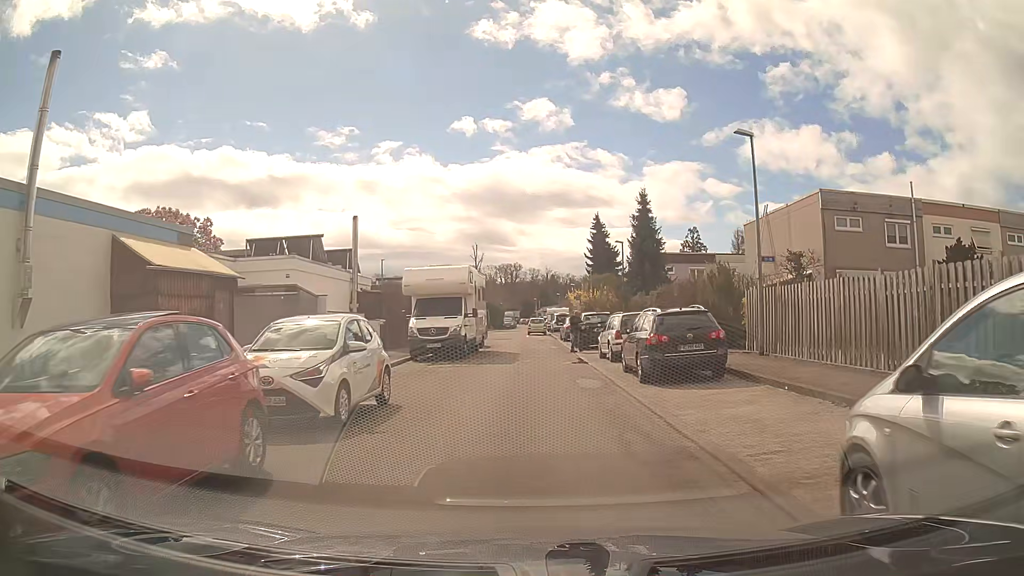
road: residential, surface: asphalt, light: Day
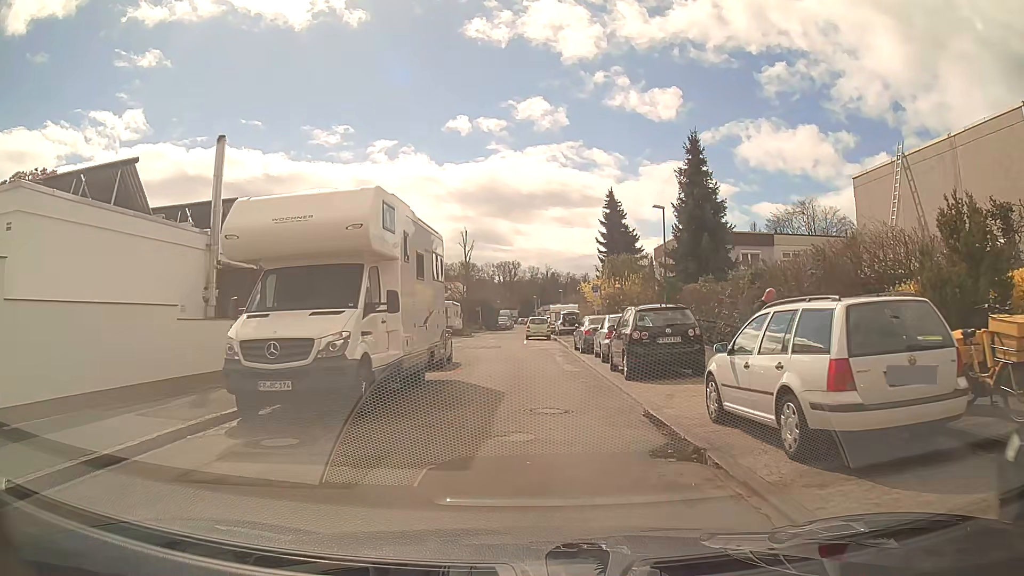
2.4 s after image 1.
(+0.3, +14.4) m; +1°
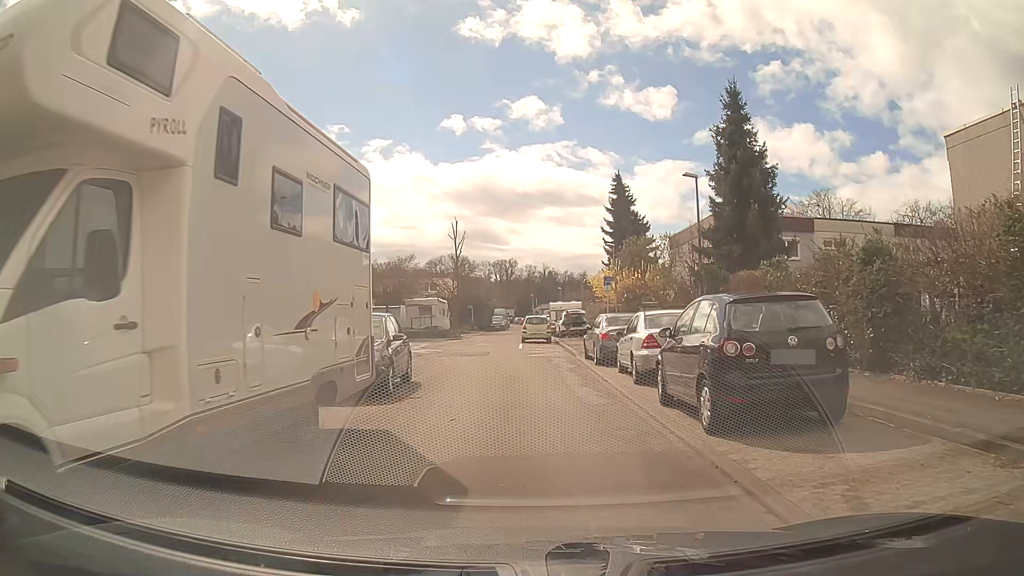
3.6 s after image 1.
(0.0, +7.0) m; +1°
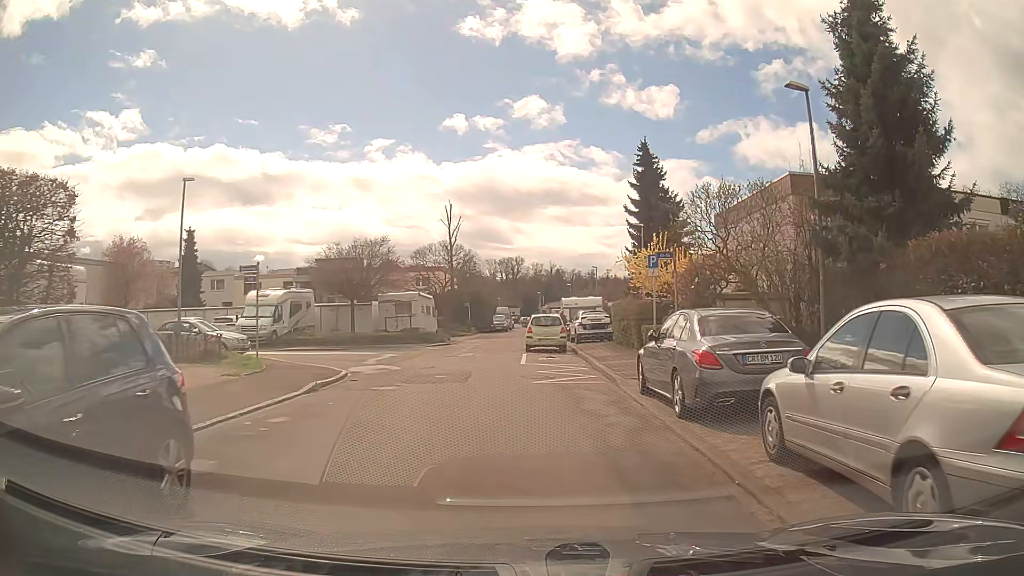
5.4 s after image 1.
(0.0, +10.1) m; 0°
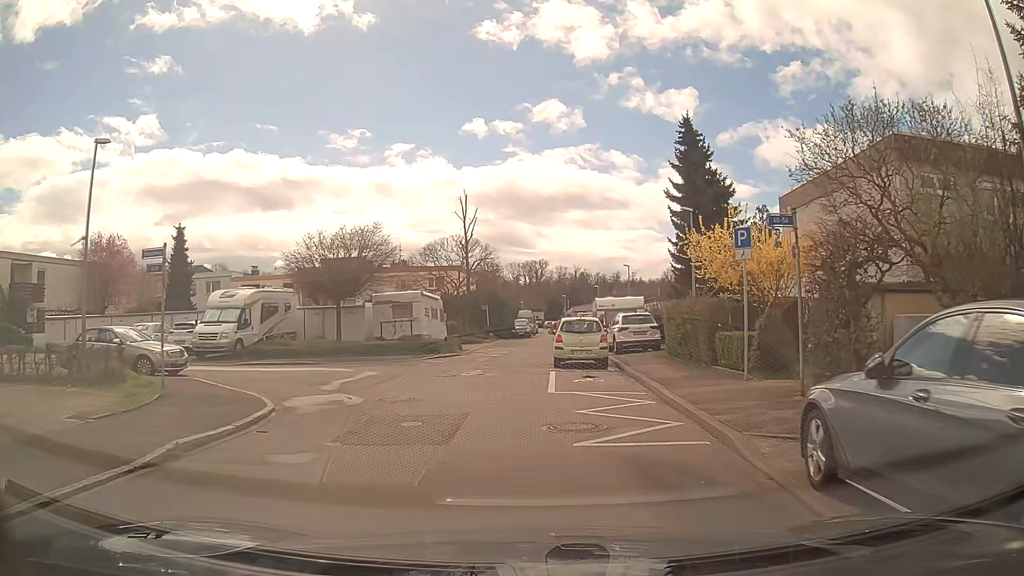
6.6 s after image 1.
(-0.1, +6.6) m; -2°
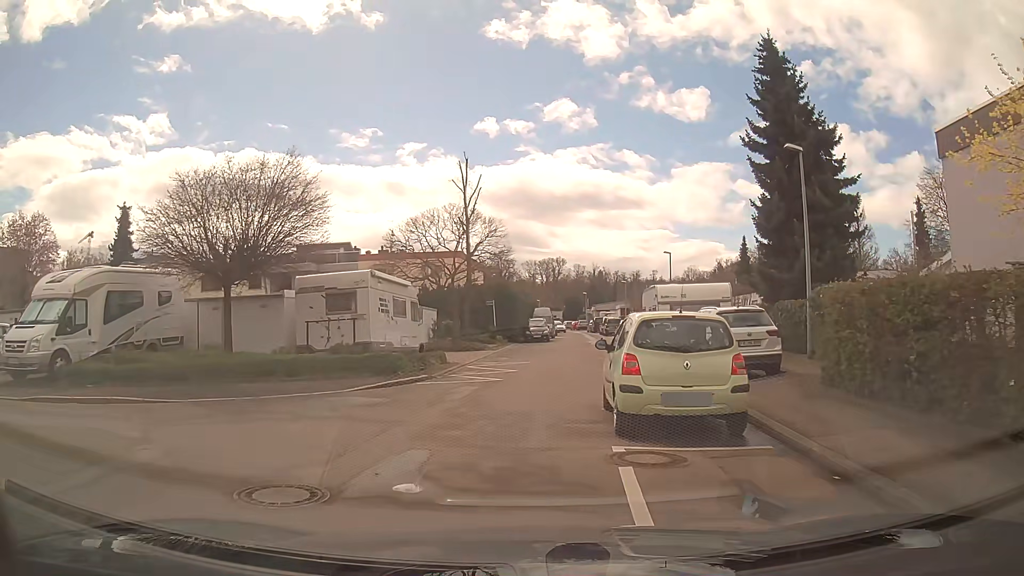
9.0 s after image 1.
(-0.1, +11.7) m; -1°
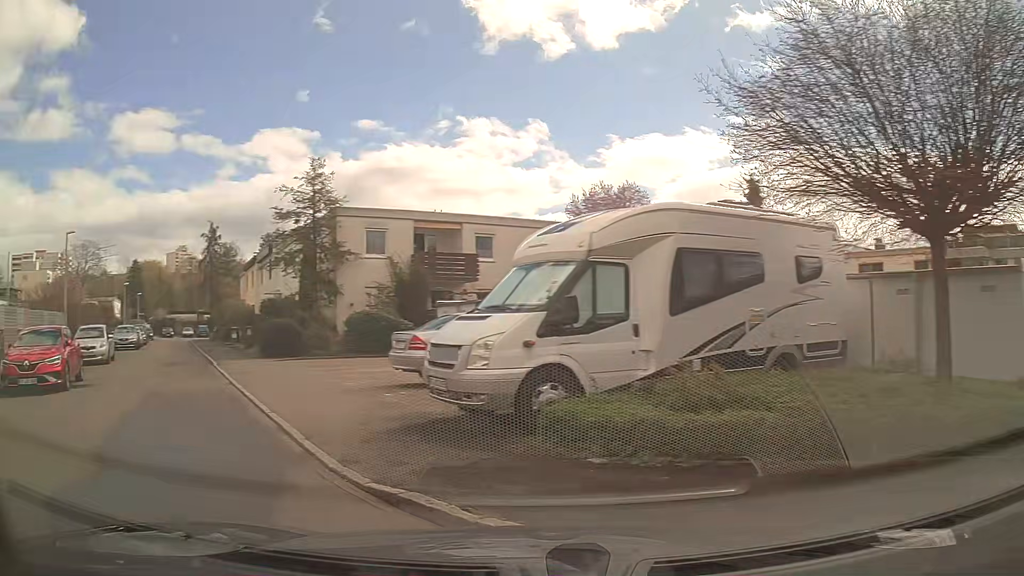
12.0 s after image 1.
(-3.3, +8.5) m; -57°
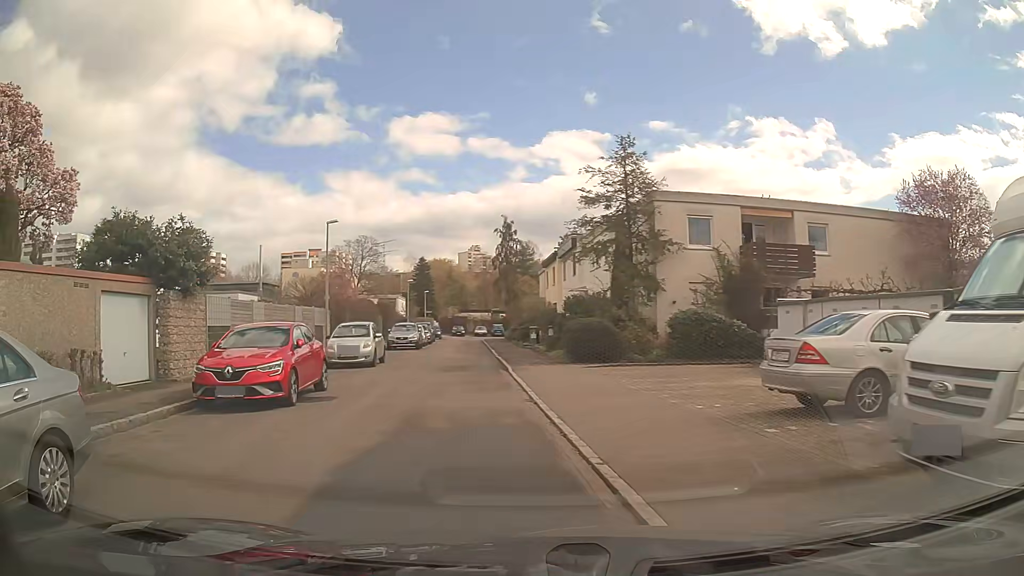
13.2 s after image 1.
(-1.0, +3.9) m; -25°
